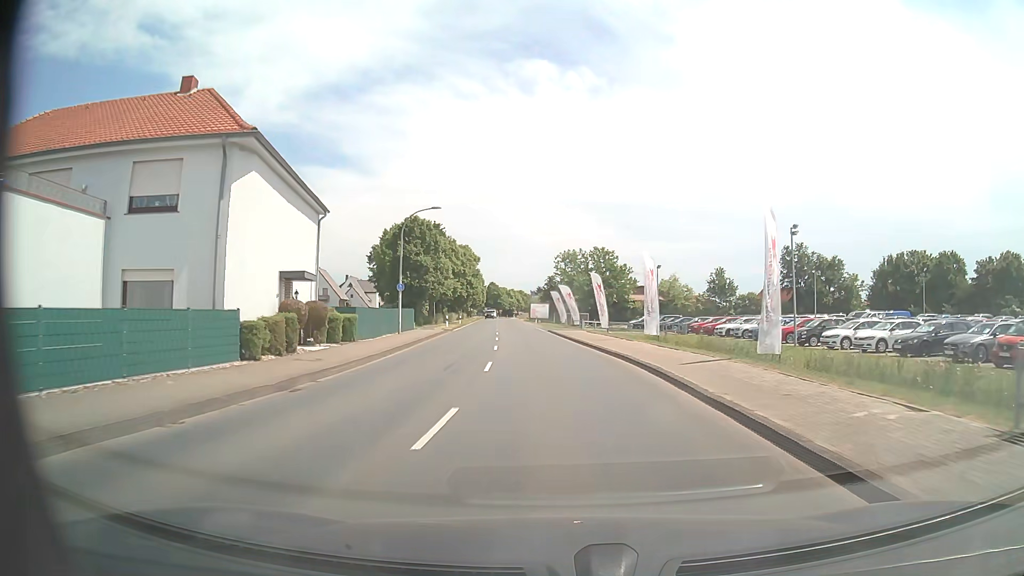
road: secondary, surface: asphalt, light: Day
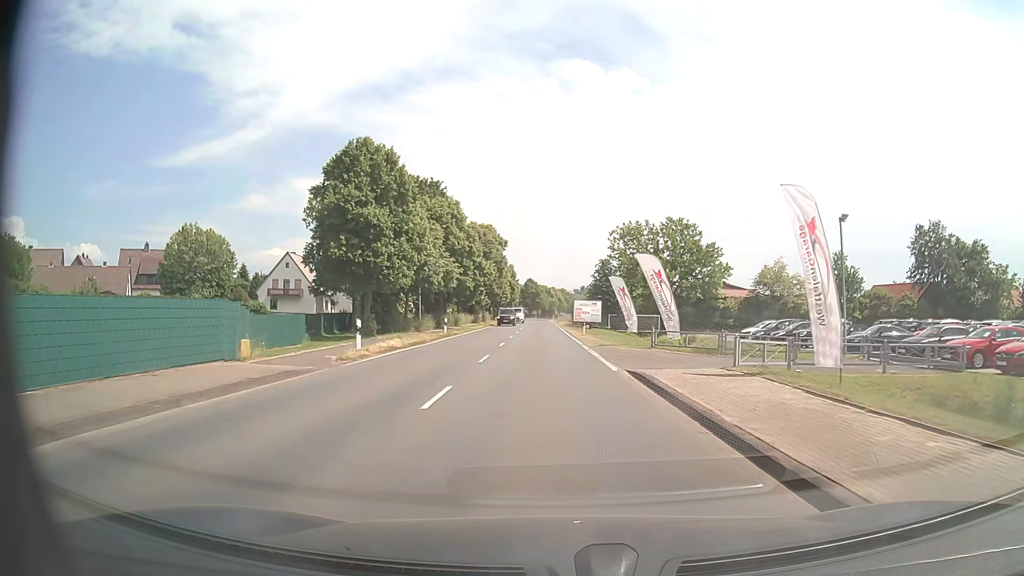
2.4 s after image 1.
(-1.3, +33.4) m; -3°
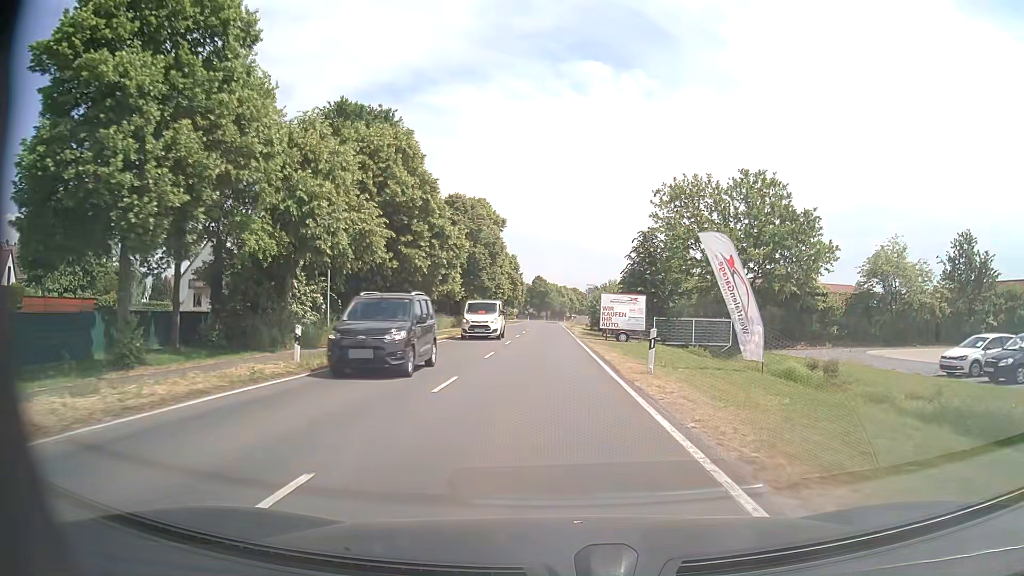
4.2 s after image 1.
(-0.4, +25.1) m; -1°
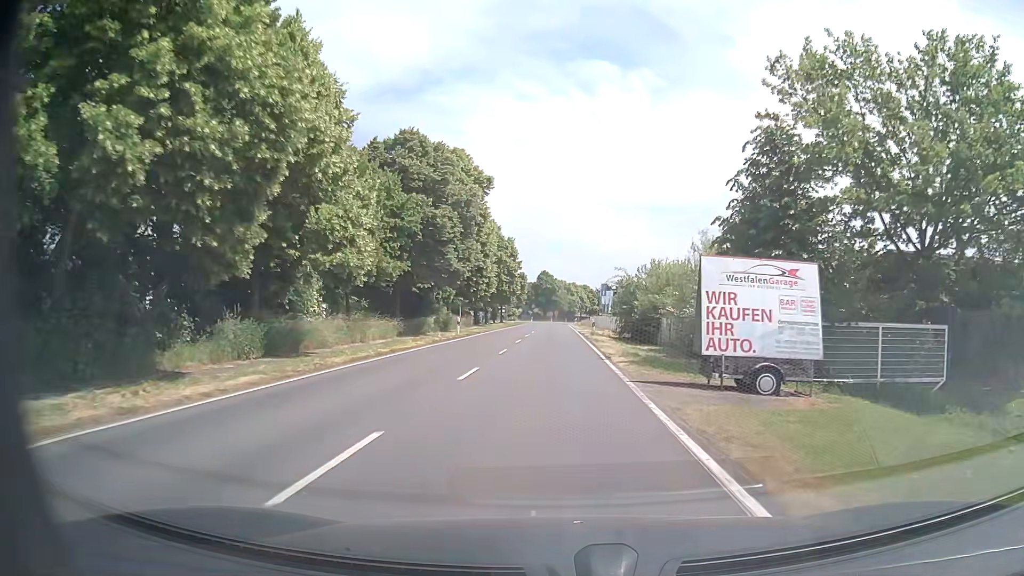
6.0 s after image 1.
(-0.1, +25.1) m; 0°
(0, +10) (0, +20) (0, +30) (0, +40) (0, +50) (0, +60) (0, +70) (0, +80) (0, +90) (0, +100) m
